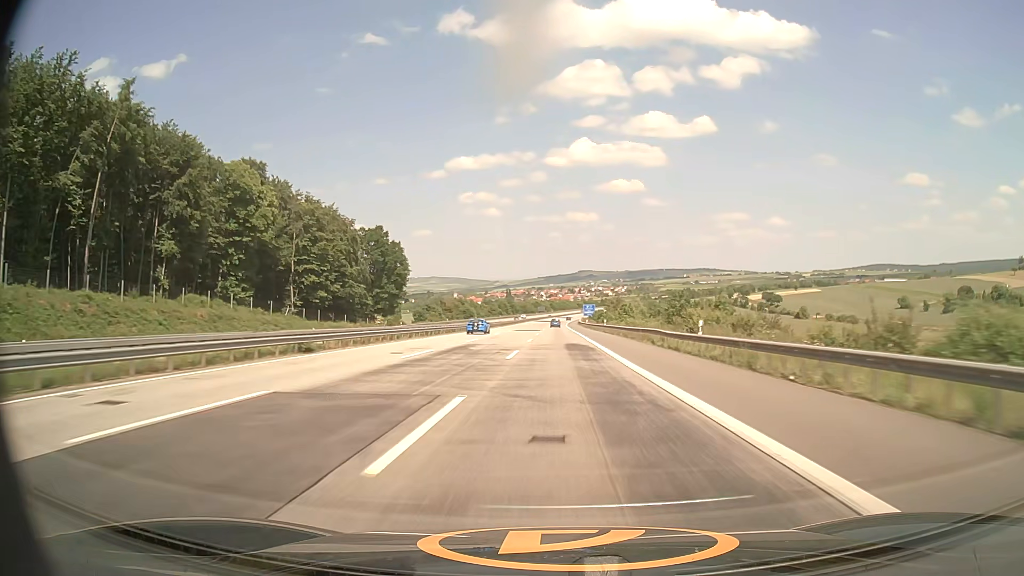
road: motorway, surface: asphalt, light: Day
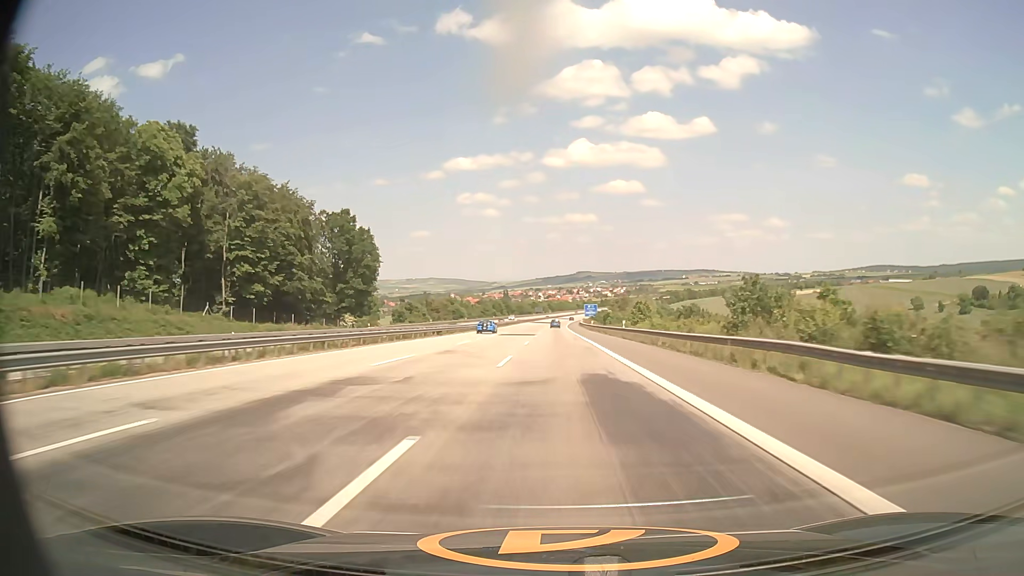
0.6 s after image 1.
(0.0, +22.1) m; 0°
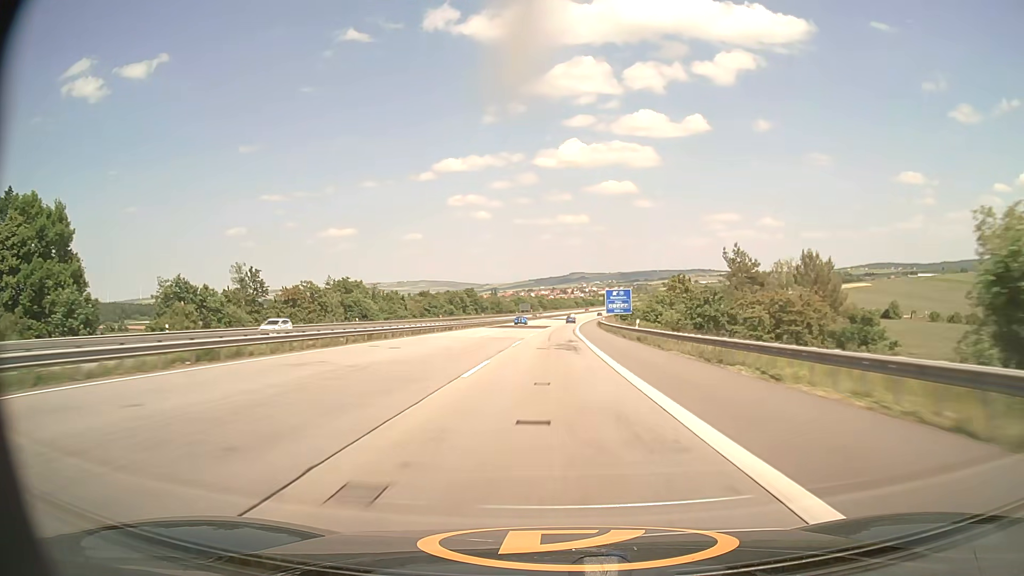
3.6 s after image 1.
(+0.6, +111.2) m; +1°
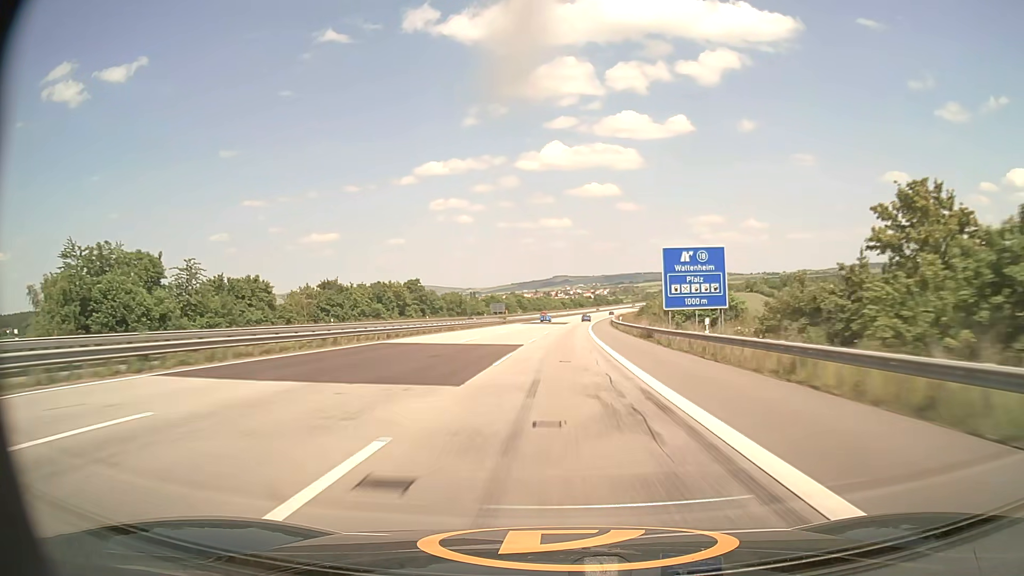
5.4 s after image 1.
(+0.5, +67.5) m; +1°
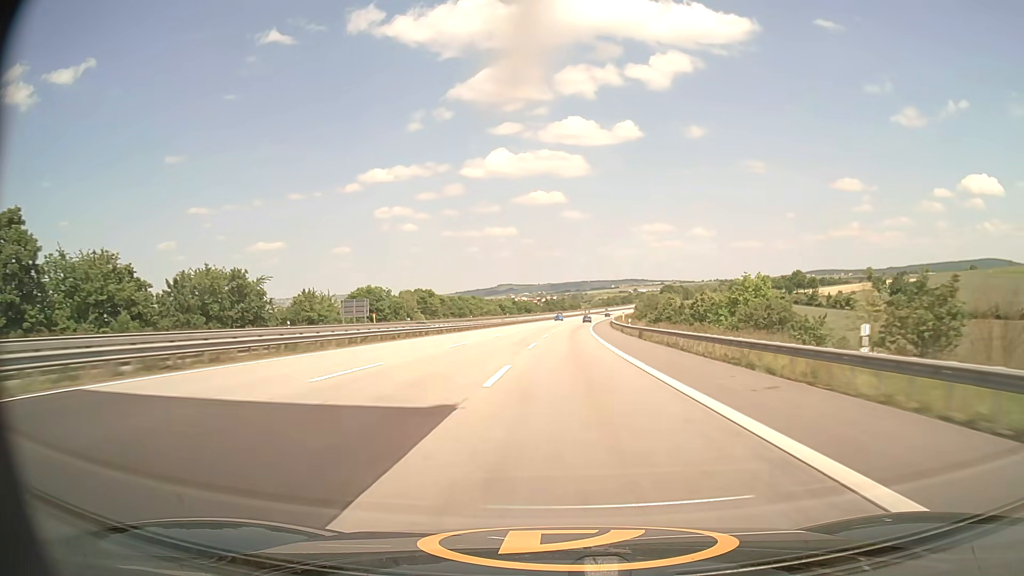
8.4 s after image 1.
(+4.2, +113.0) m; +4°
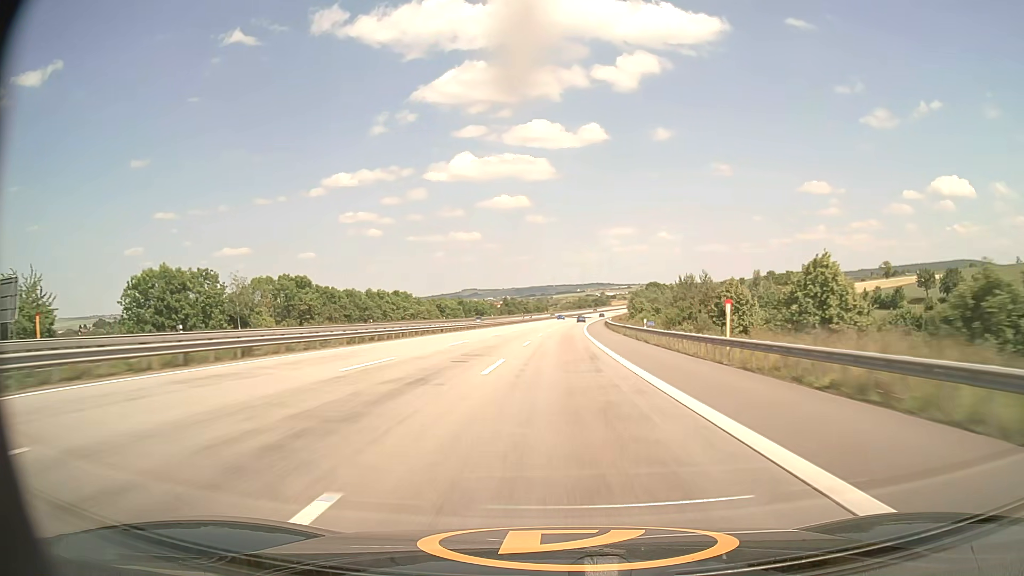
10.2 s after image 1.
(+2.0, +68.2) m; +3°
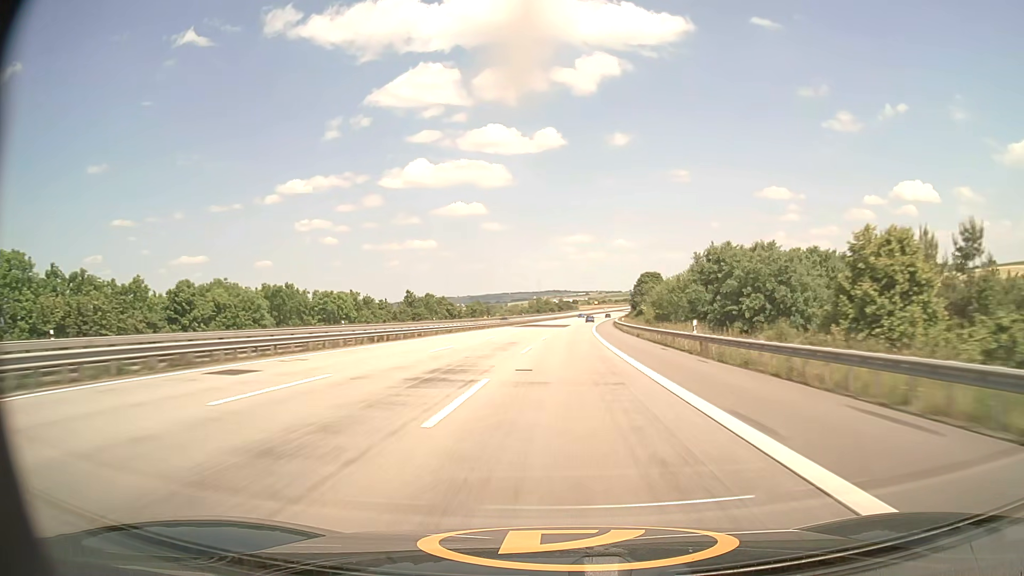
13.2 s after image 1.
(+3.7, +114.6) m; +4°
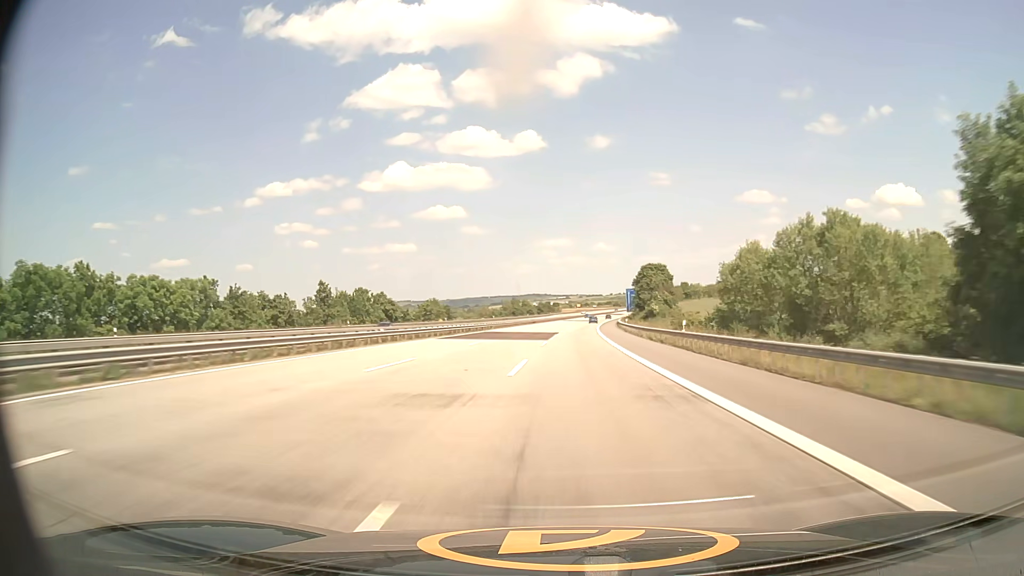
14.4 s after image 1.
(+0.7, +46.3) m; +2°
